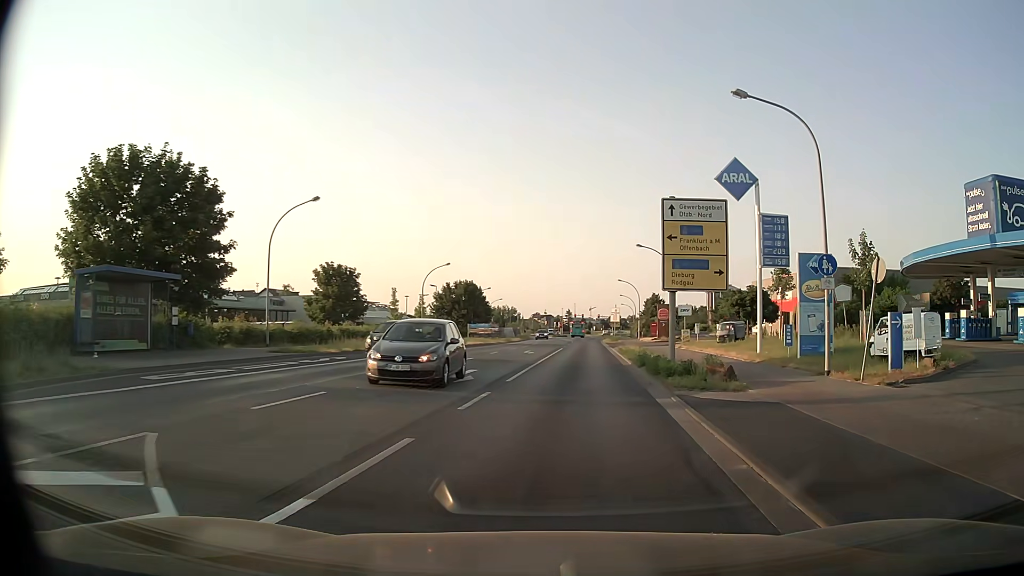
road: tertiary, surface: asphalt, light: Day
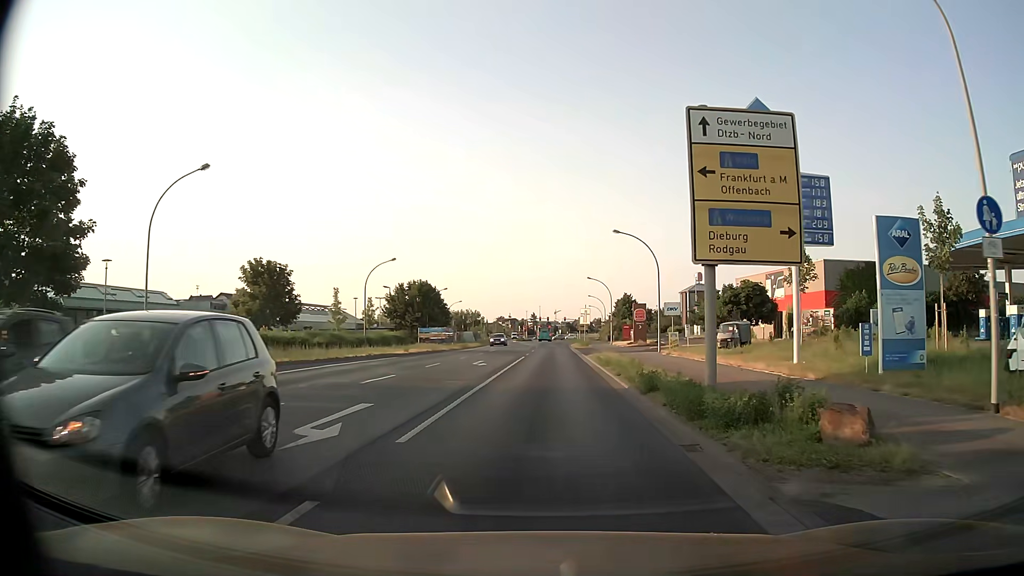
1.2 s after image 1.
(+0.3, +9.1) m; +3°
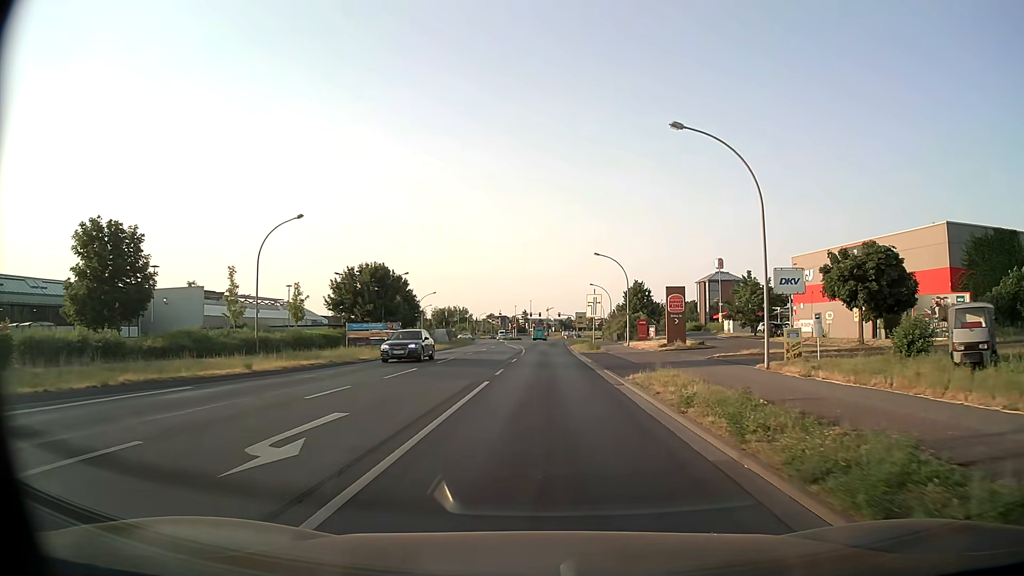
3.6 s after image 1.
(+0.2, +22.2) m; +1°
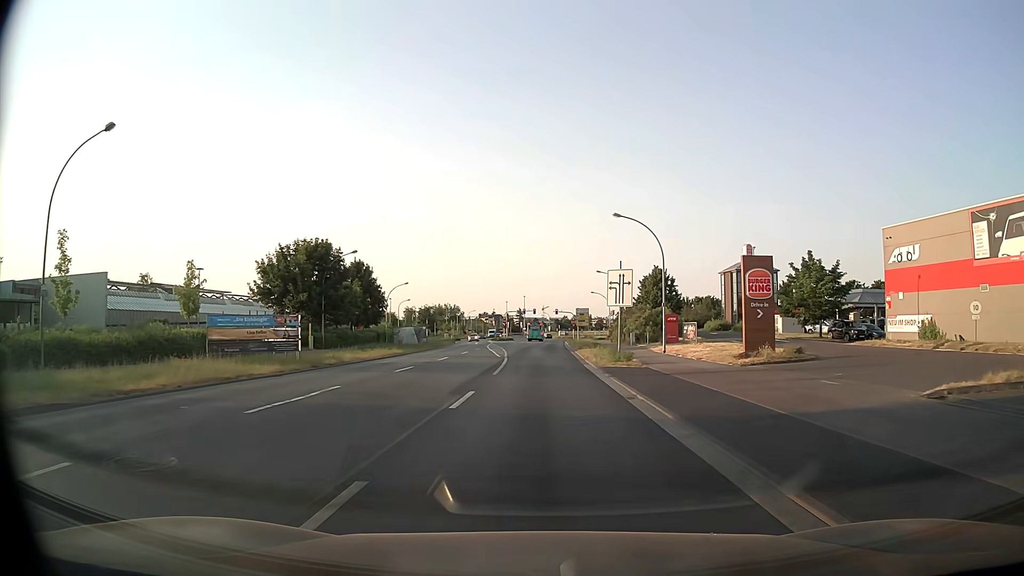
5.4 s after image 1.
(-0.1, +18.7) m; 0°
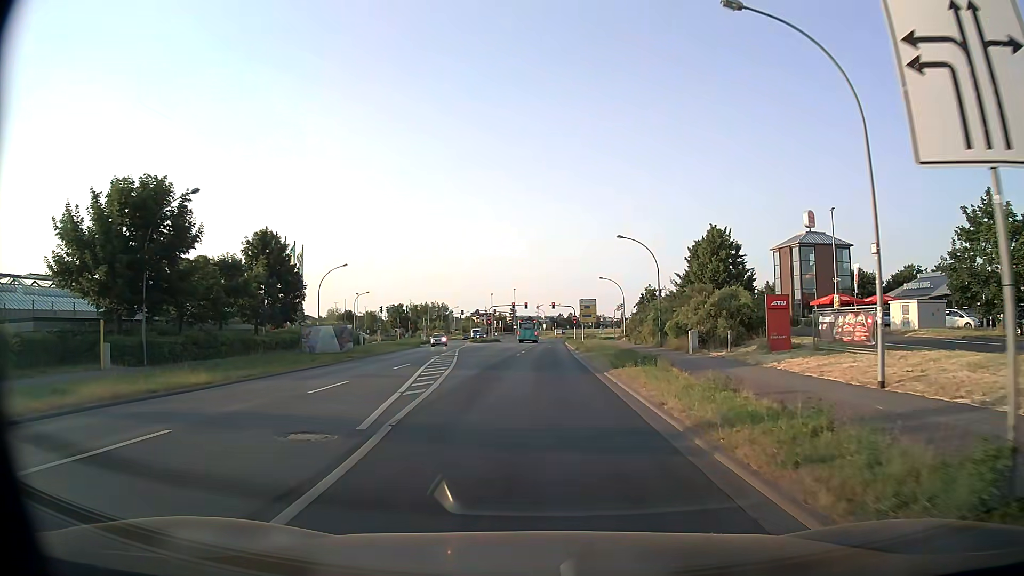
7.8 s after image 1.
(+0.1, +25.3) m; +1°
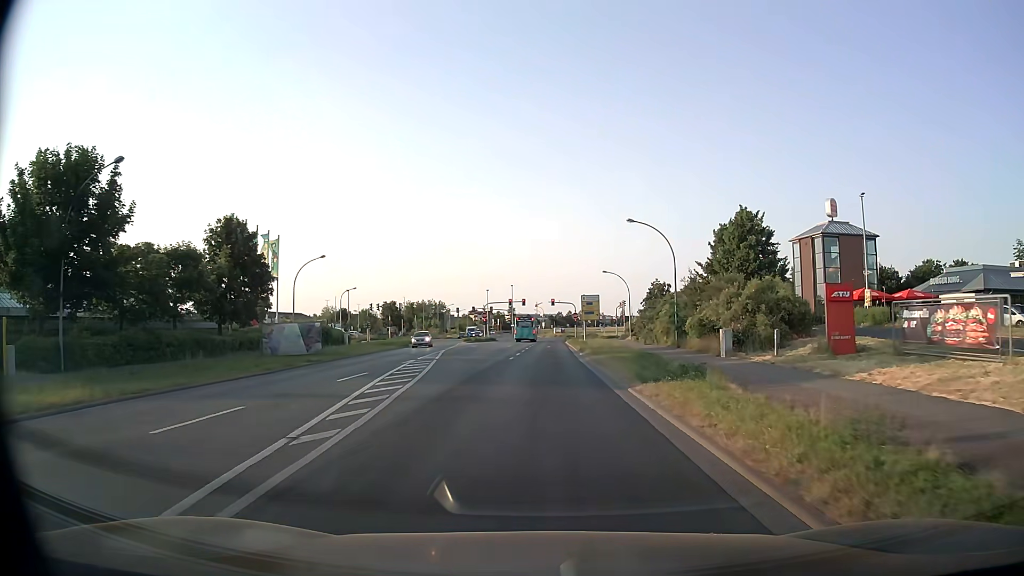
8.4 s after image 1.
(0.0, +6.2) m; 0°
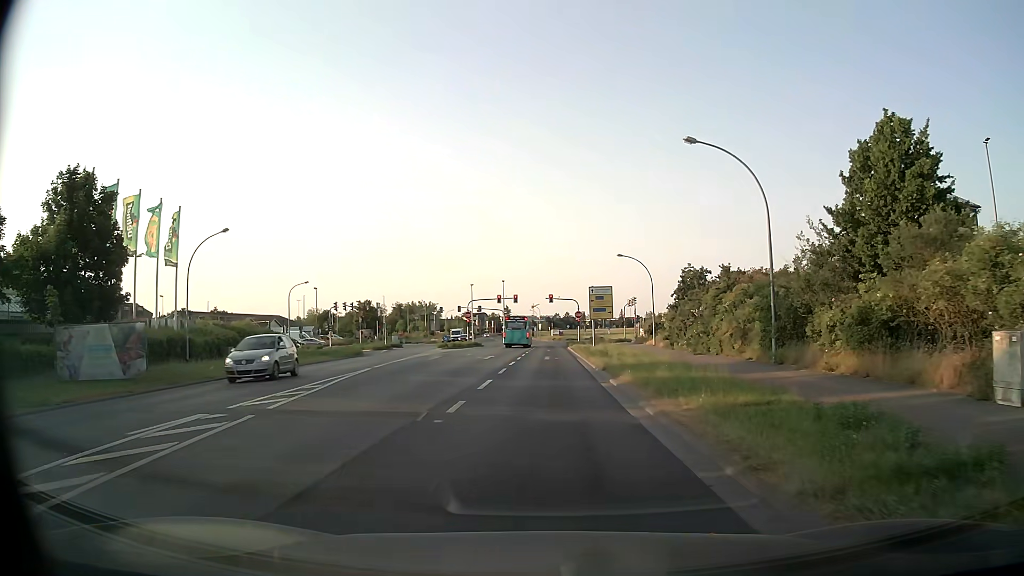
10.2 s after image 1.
(+0.1, +17.8) m; +1°
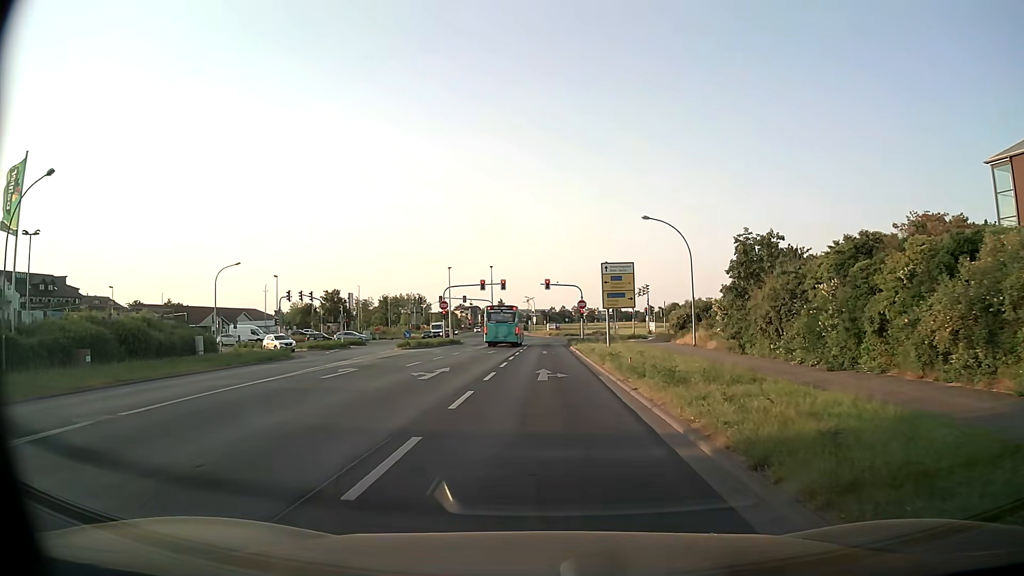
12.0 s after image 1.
(0.0, +16.4) m; 0°
(0, +10) (0, +20) (0, +30) (0, +40) (0, +50) (0, +60) (+2, +70) (+9, +76) (+19, +77) (+29, +77) m
